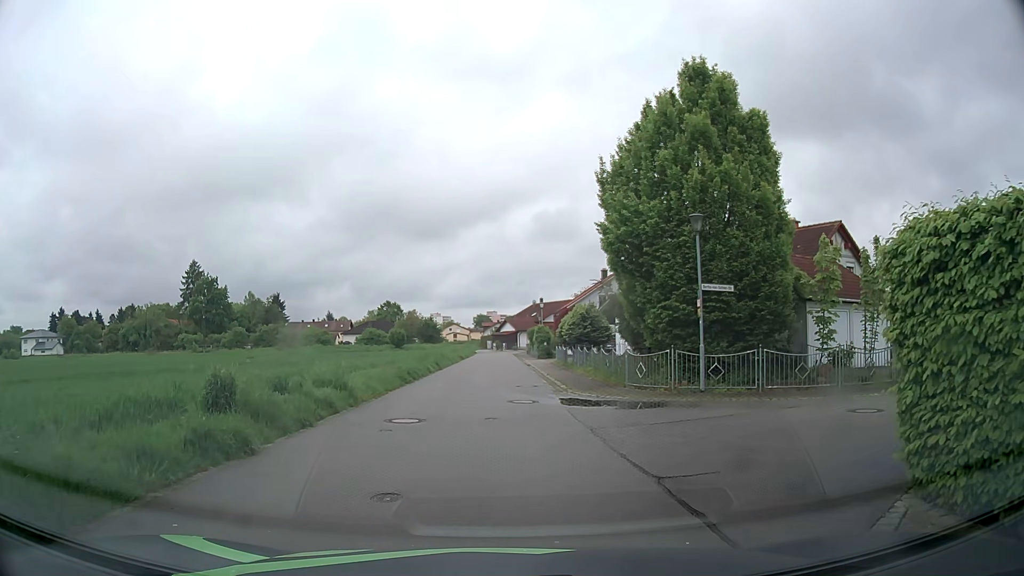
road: residential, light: Day
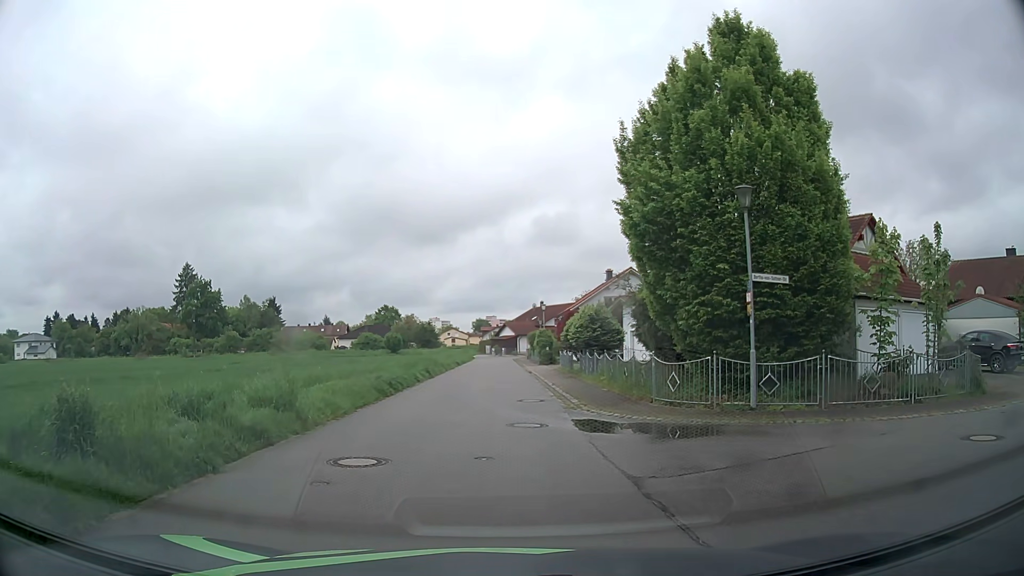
(0.0, +3.7) m; +1°
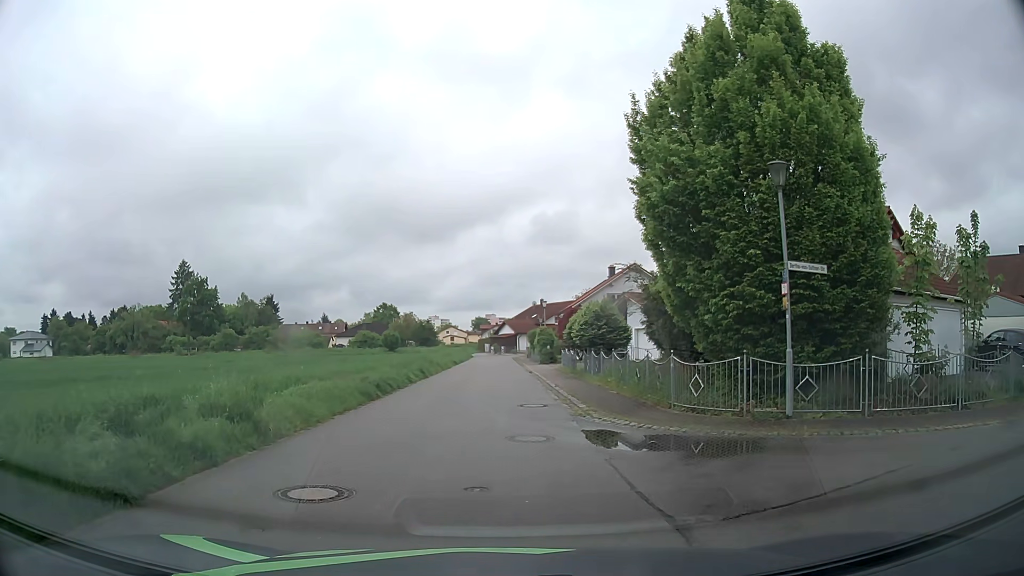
(0.0, +1.9) m; -1°
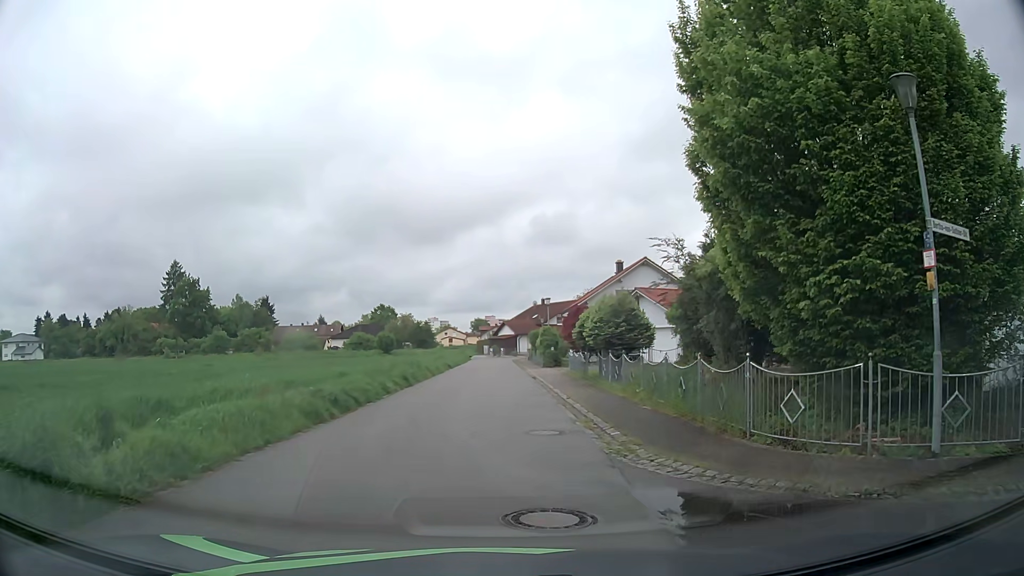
(0.0, +4.6) m; 0°
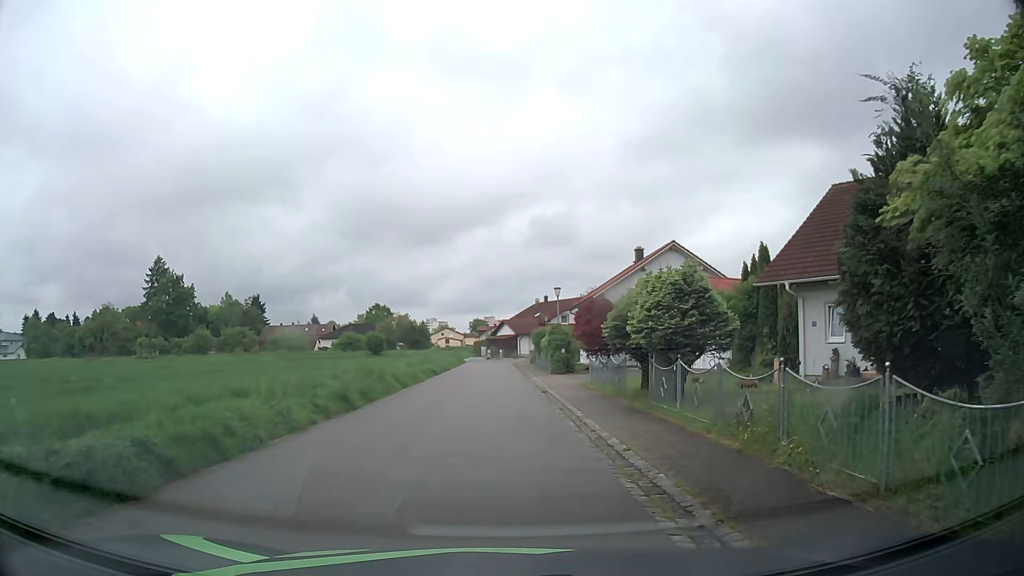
(0.0, +8.9) m; -1°
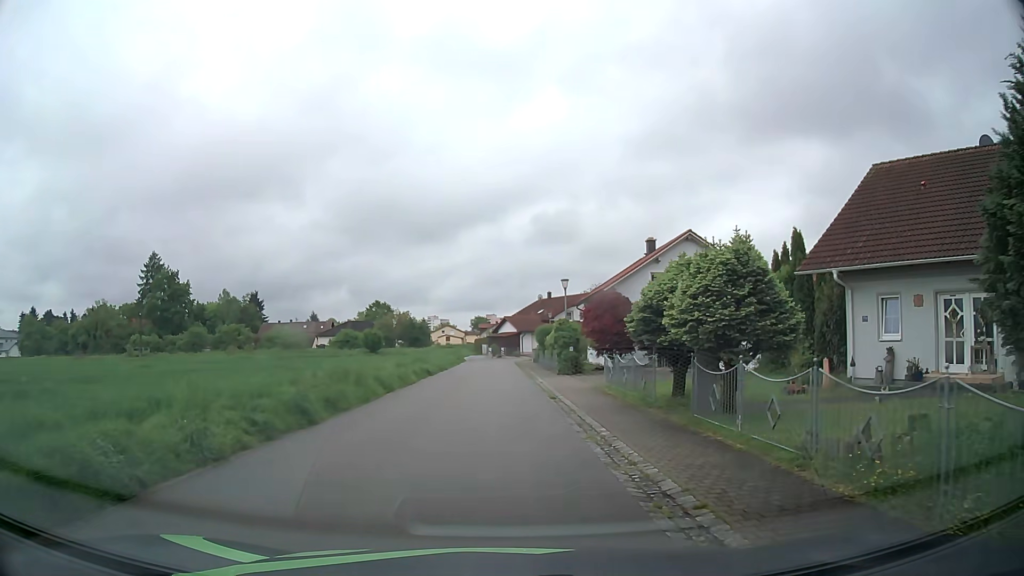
(0.0, +3.4) m; +1°
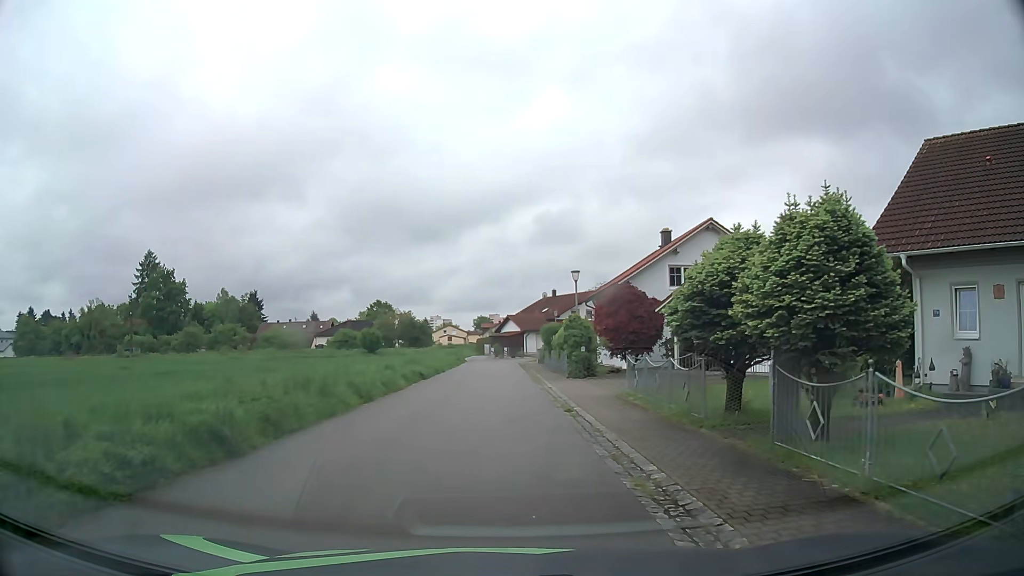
(0.0, +3.6) m; 0°
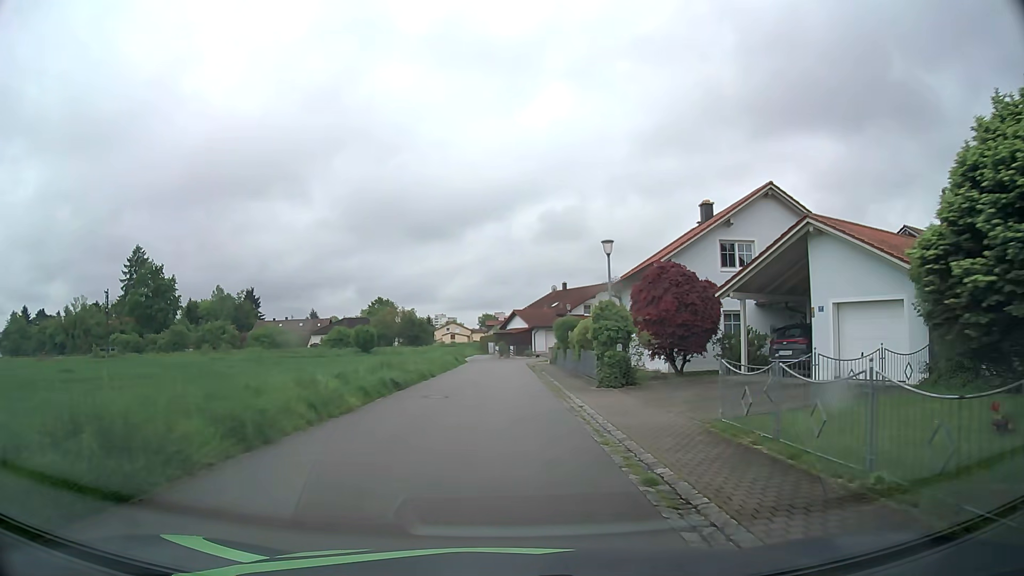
(0.0, +7.8) m; 0°
(0, +10) (0, +20) (0, +30) (0, +40) (0, +50) (+3, +59) (+12, +64) (+21, +68) (+30, +73) (+39, +77) m
